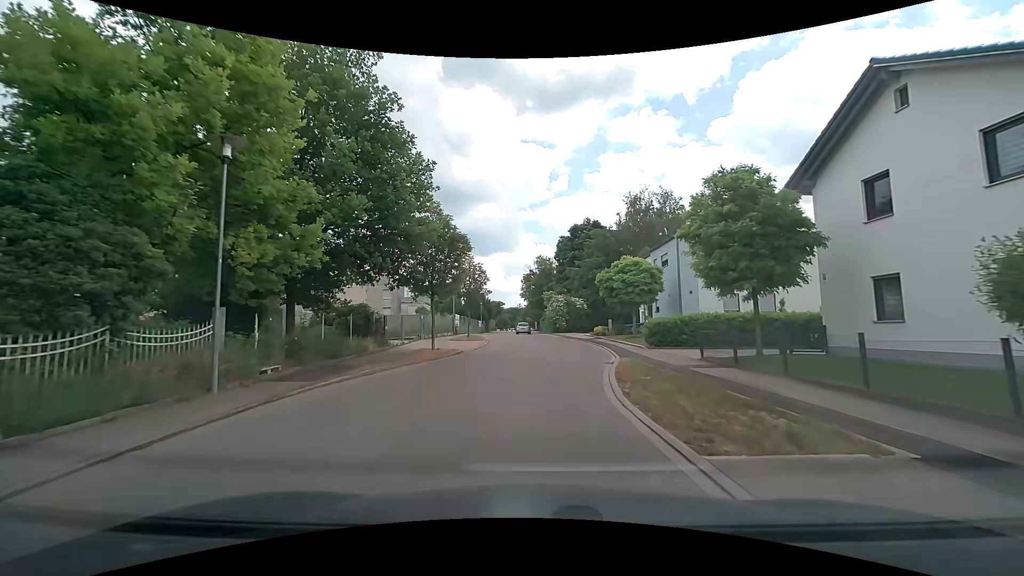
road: residential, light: Day
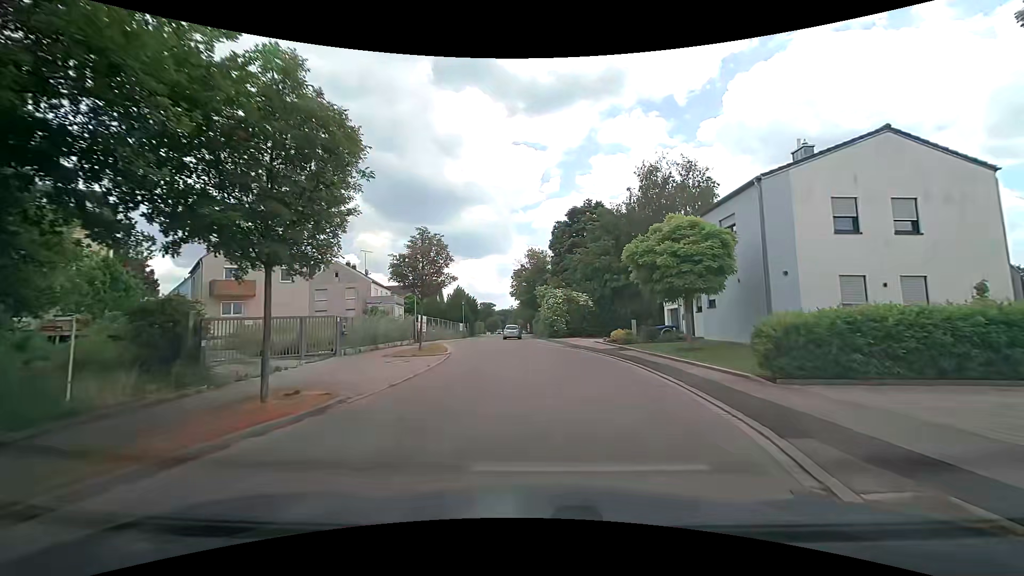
(+0.2, +12.2) m; +1°
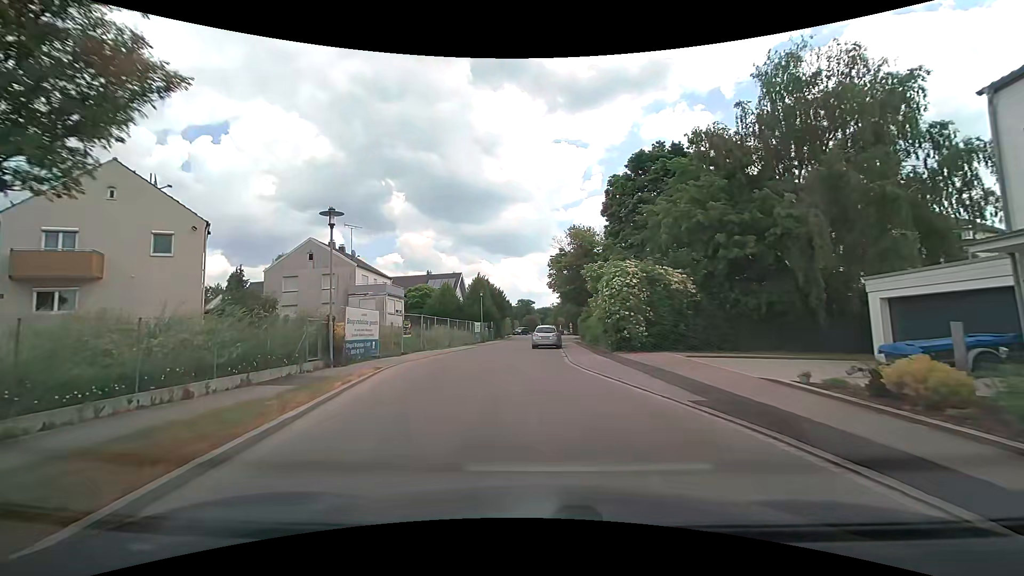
(-0.4, +18.8) m; -5°
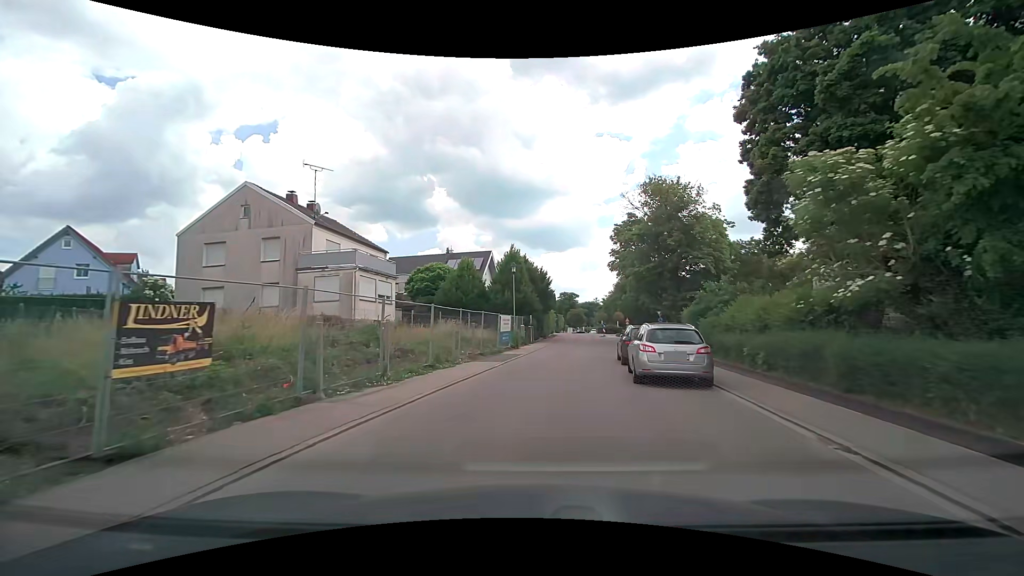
(-1.5, +19.4) m; -5°
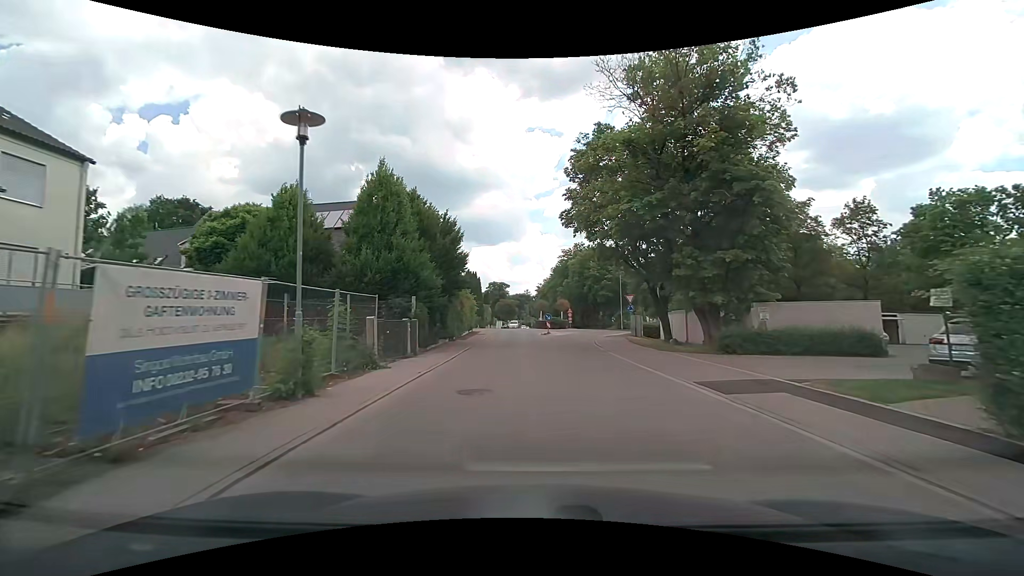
(+1.4, +21.4) m; +8°
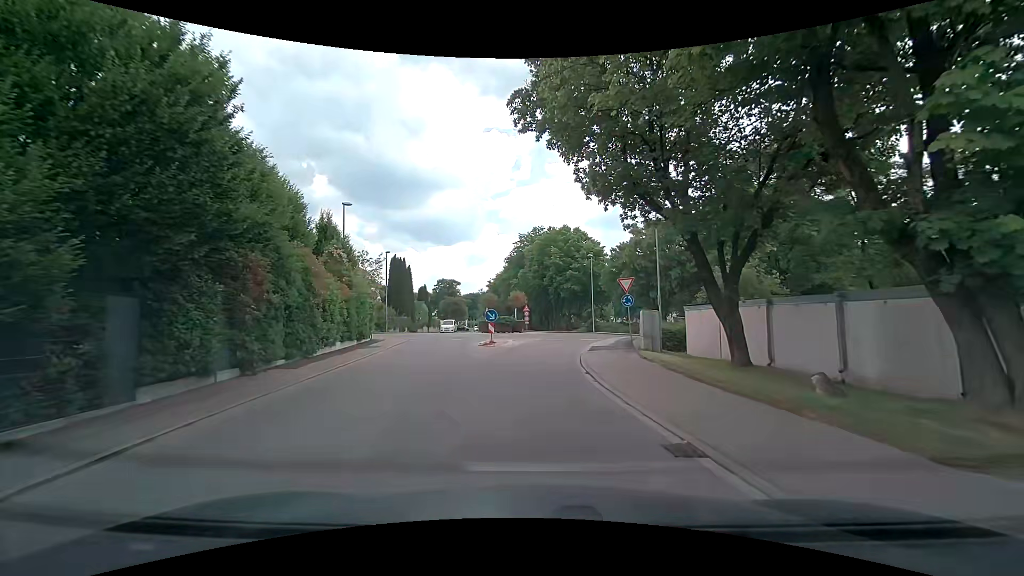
(+0.7, +16.2) m; +5°
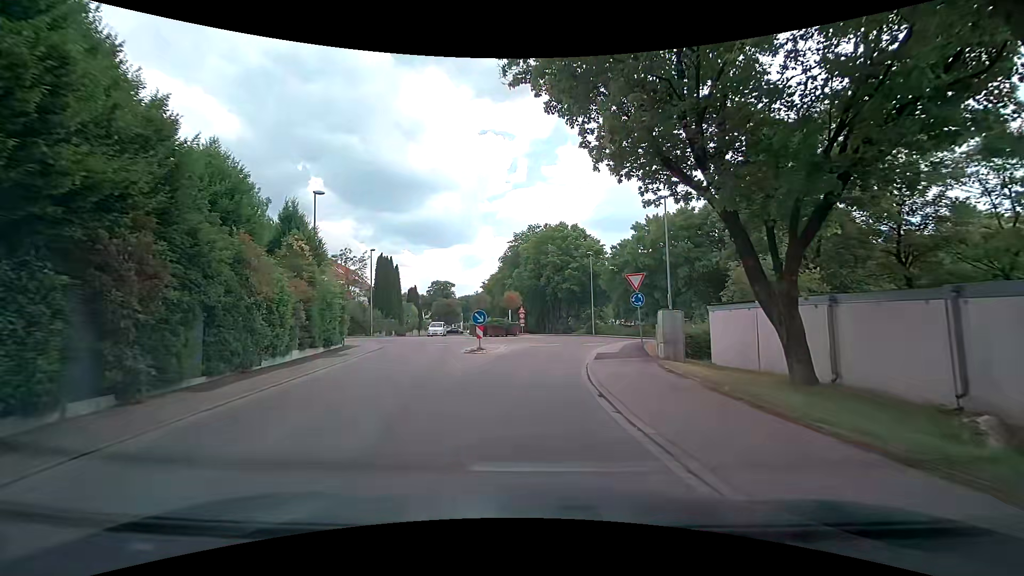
(0.0, +3.3) m; +1°
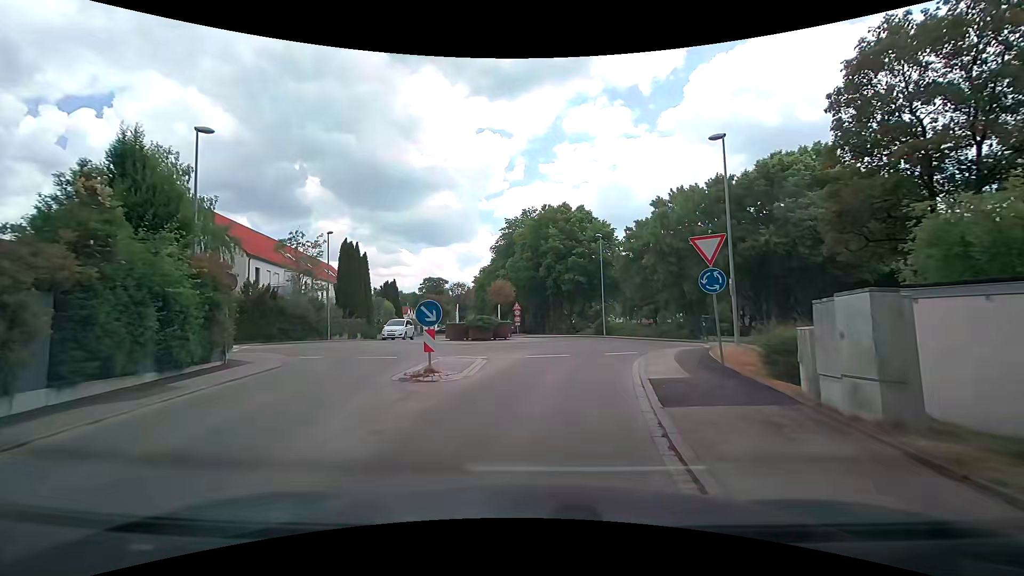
(-0.1, +9.0) m; -1°
(0, +10) (+1, +20) (+4, +29) (+1, +39) (-4, +47) (-7, +57) (-9, +66) (-10, +76) (-10, +86) (-11, +96) m
